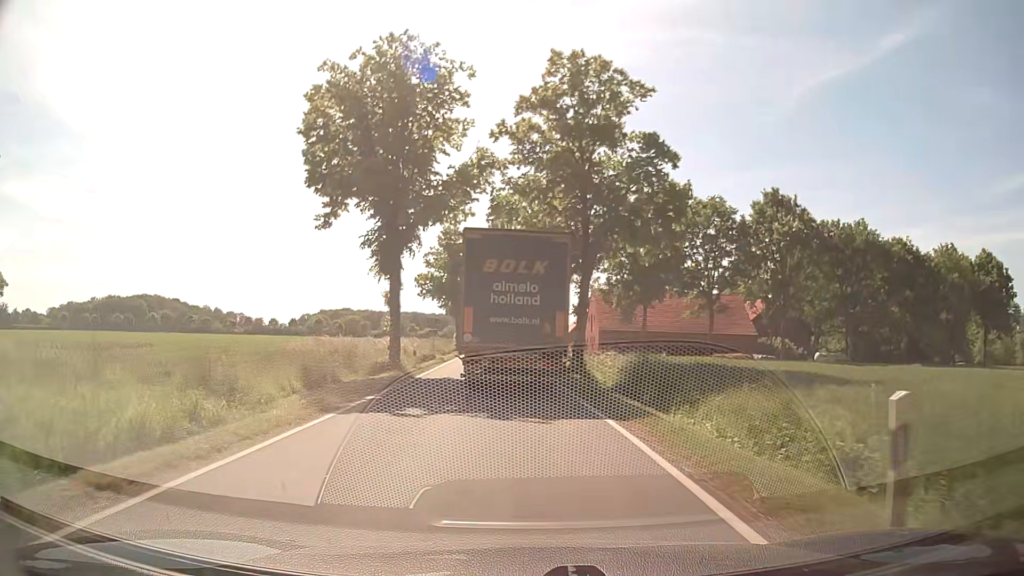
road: tertiary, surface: asphalt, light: Day
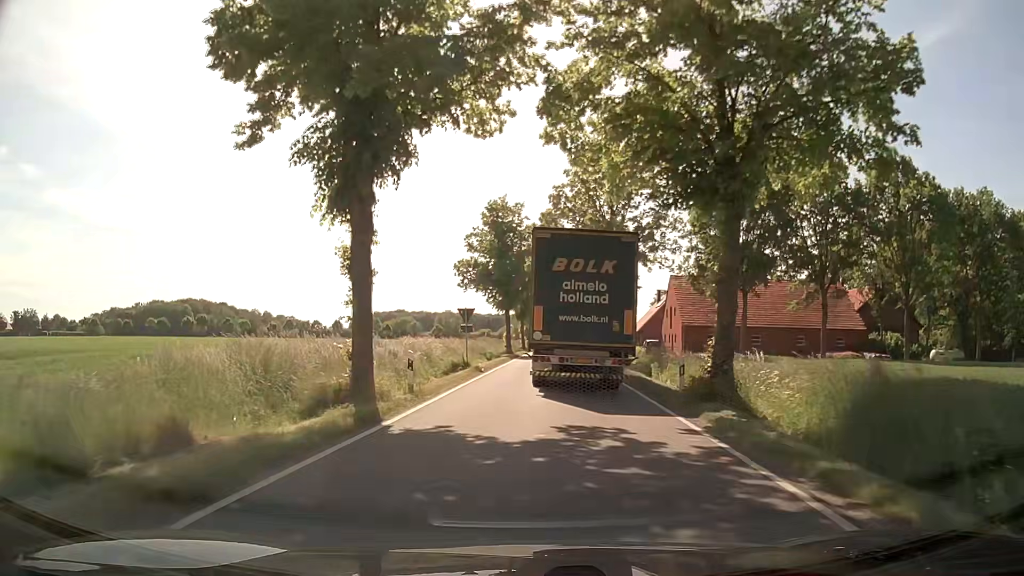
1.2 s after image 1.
(-0.8, +13.9) m; -5°
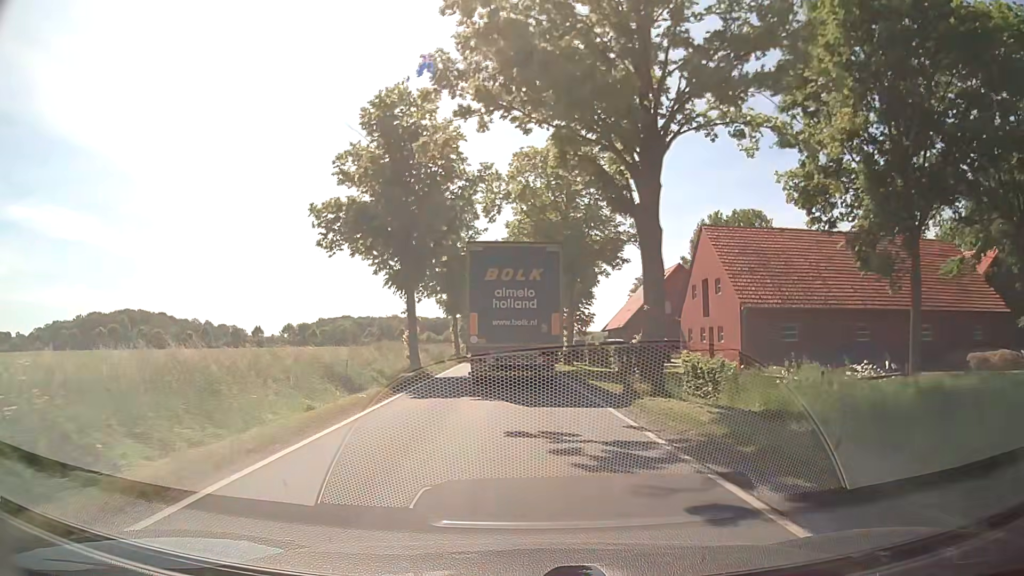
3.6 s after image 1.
(+1.2, +28.3) m; +4°
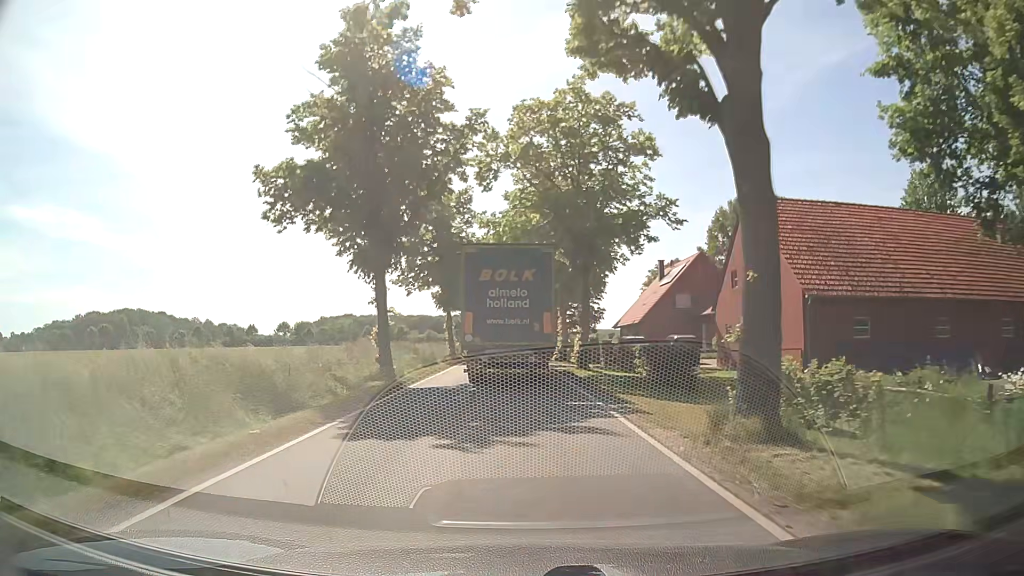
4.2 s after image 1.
(0.0, +7.2) m; 0°
